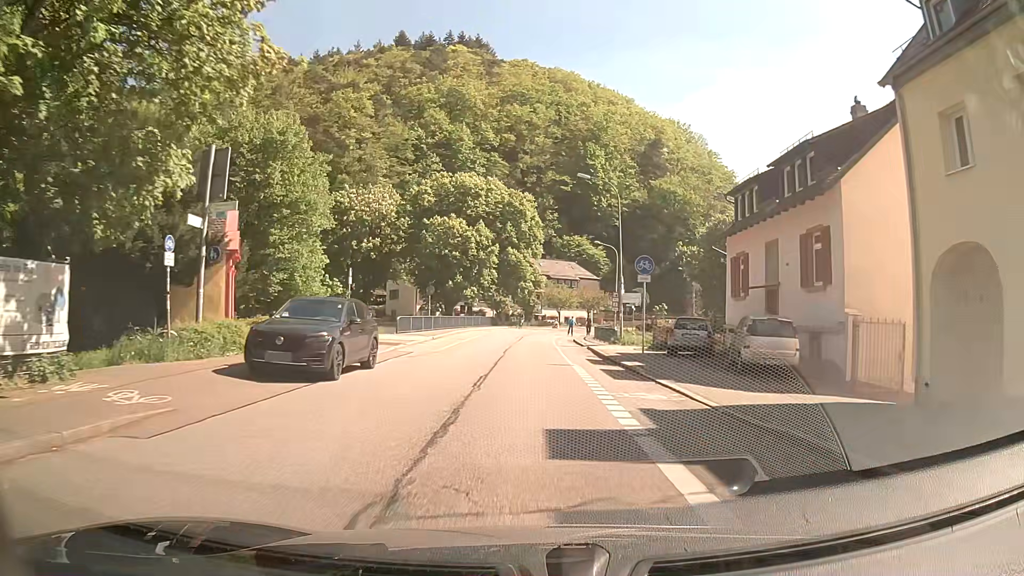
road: secondary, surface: asphalt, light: Day
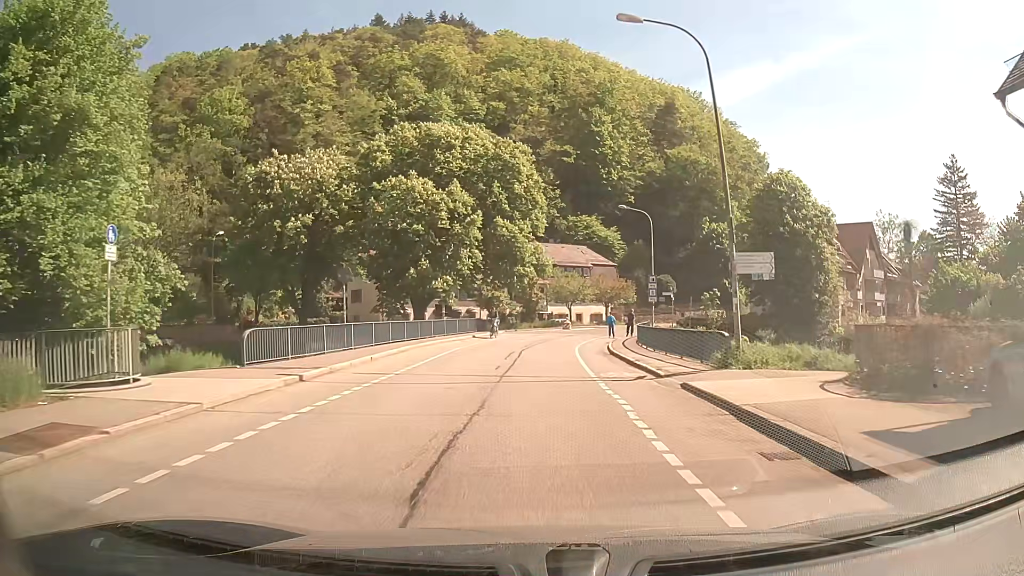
(0.0, +20.0) m; 0°
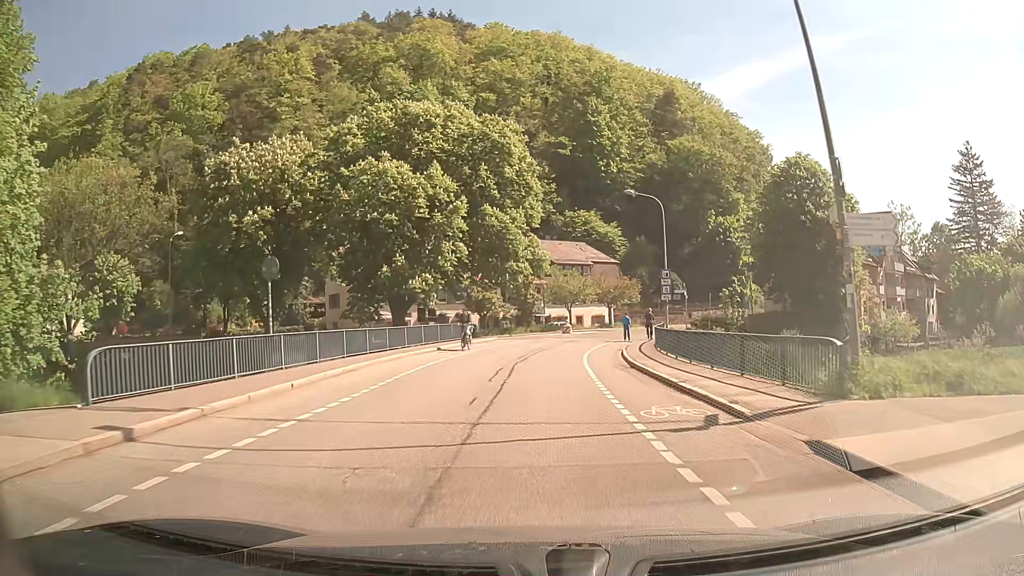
(0.0, +6.4) m; 0°
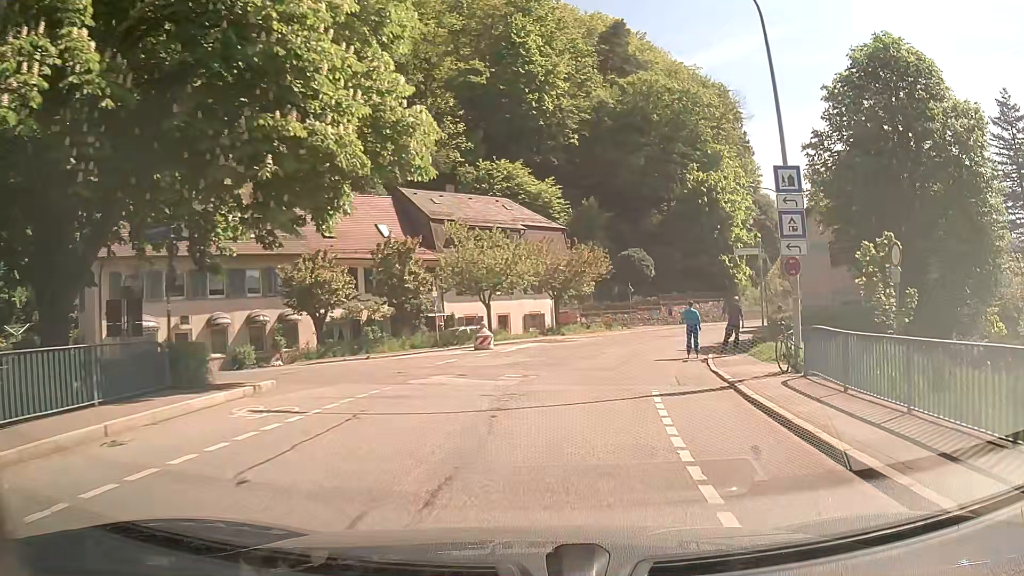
(+1.0, +28.8) m; +7°
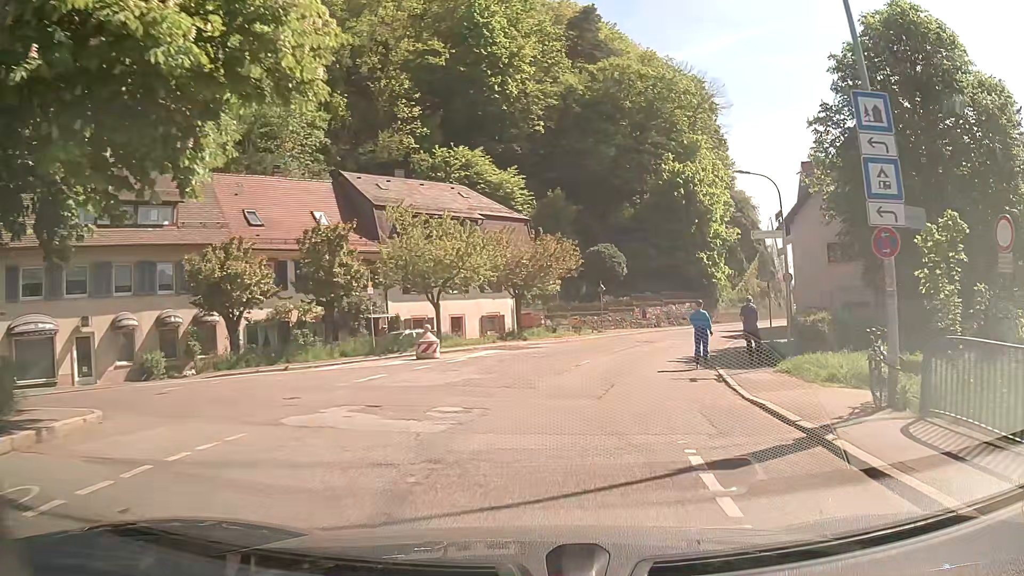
(+0.2, +5.3) m; +3°
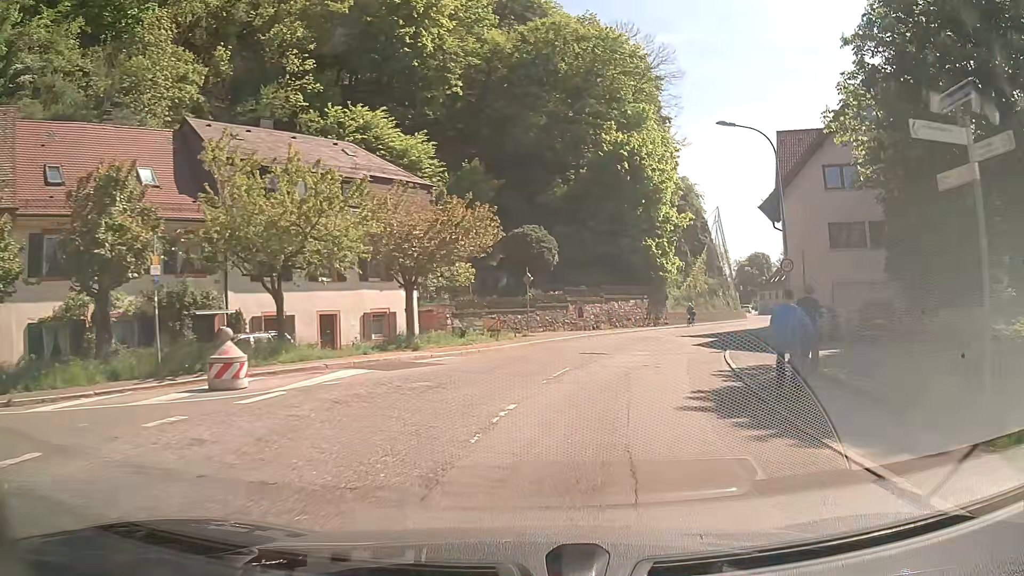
(+0.7, +10.4) m; +8°
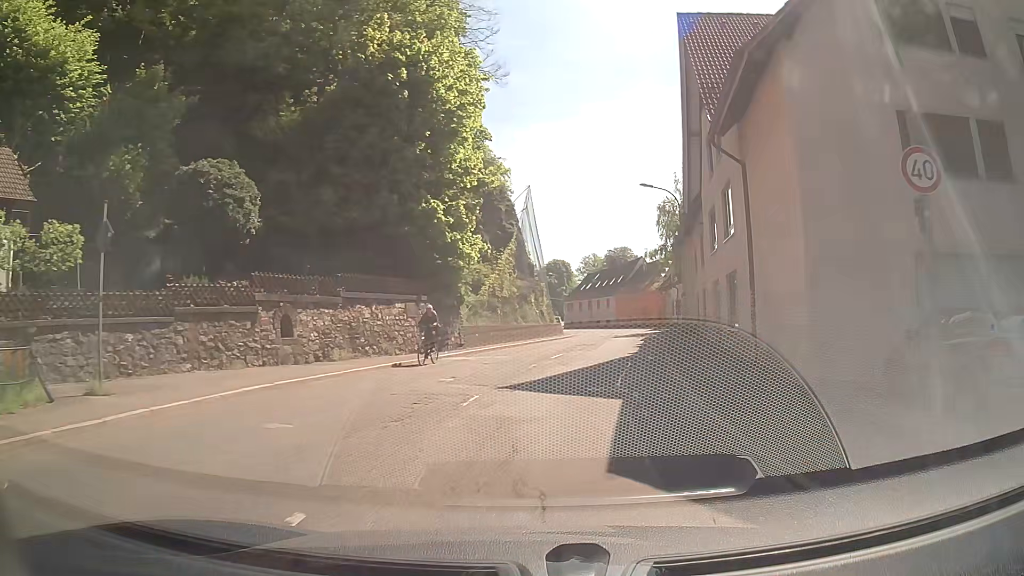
(+2.7, +20.5) m; +17°
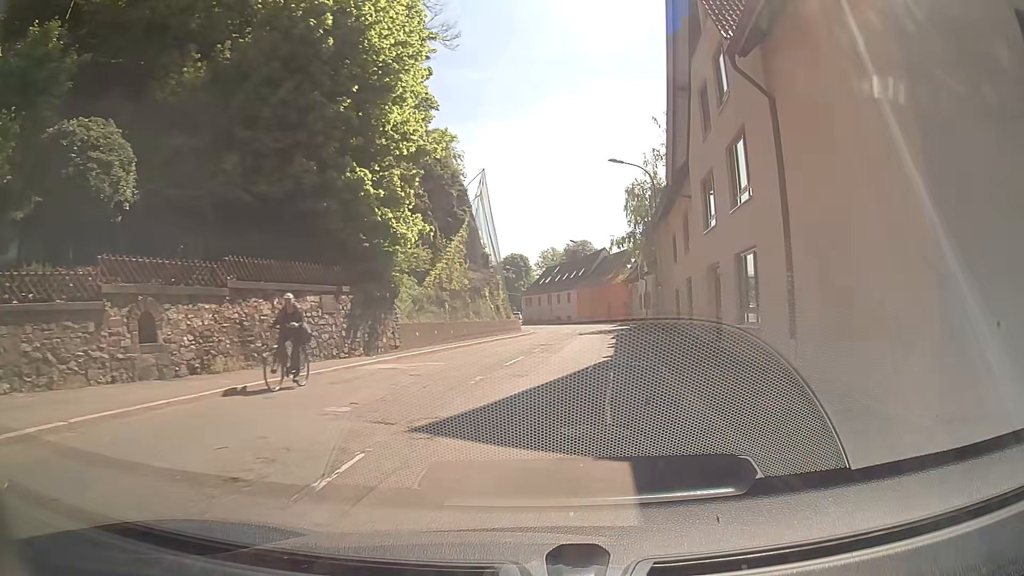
(+0.2, +5.4) m; +5°
(0, +10) (+1, +20) (+2, +30) (+3, +40) (+4, +50) (+4, +60) (+3, +70) (+2, +80) (-1, +89) (-4, +99) m
